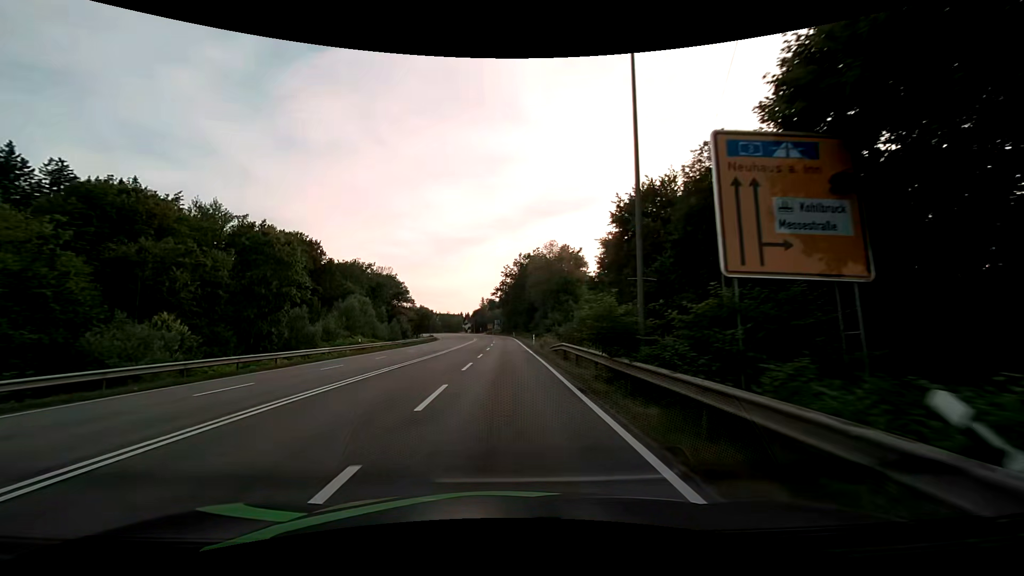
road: secondary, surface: asphalt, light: Day
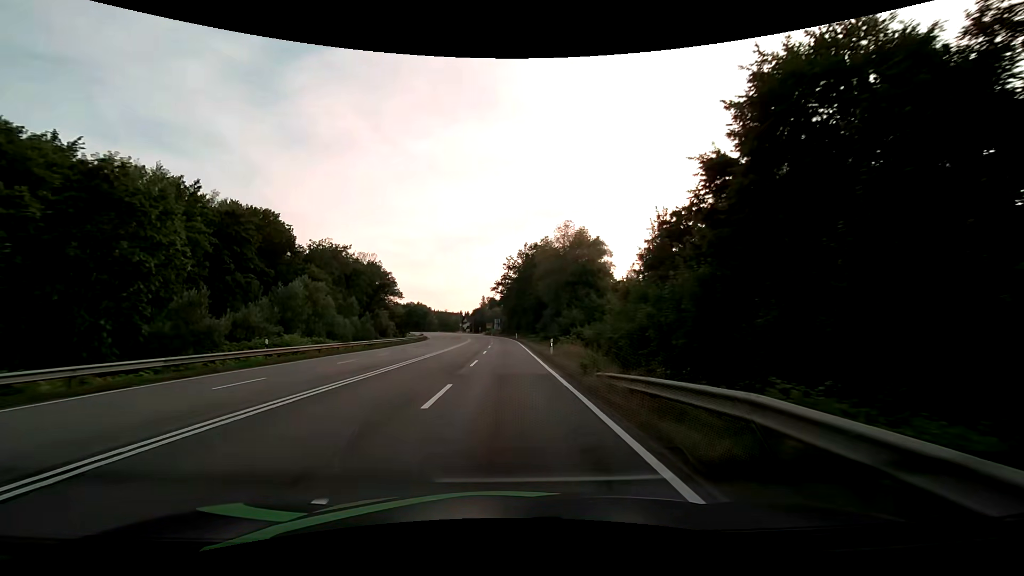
(-0.1, +17.5) m; 0°
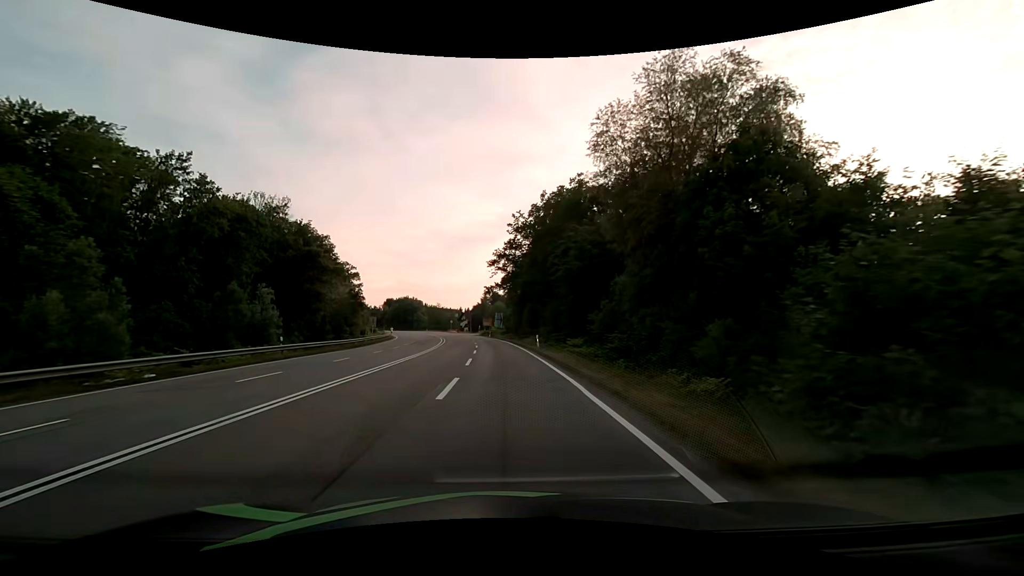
(-0.2, +43.9) m; 0°
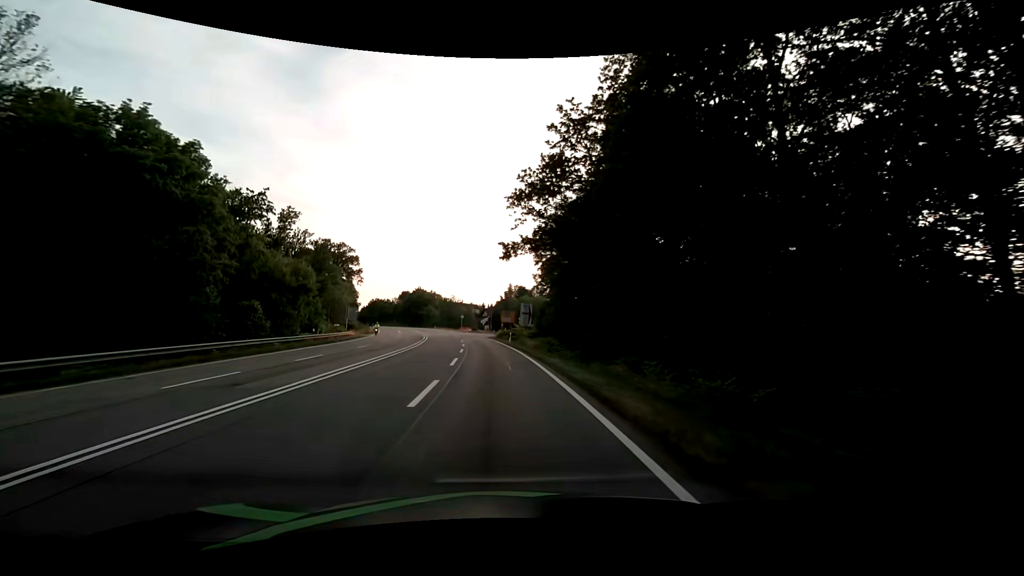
(-0.7, +36.5) m; -3°
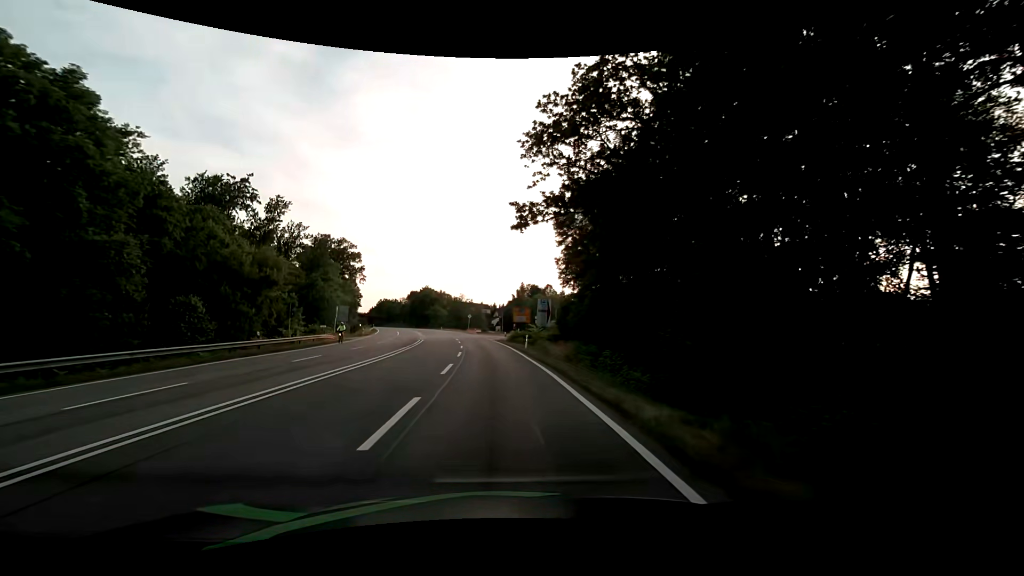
(-0.1, +11.8) m; -1°
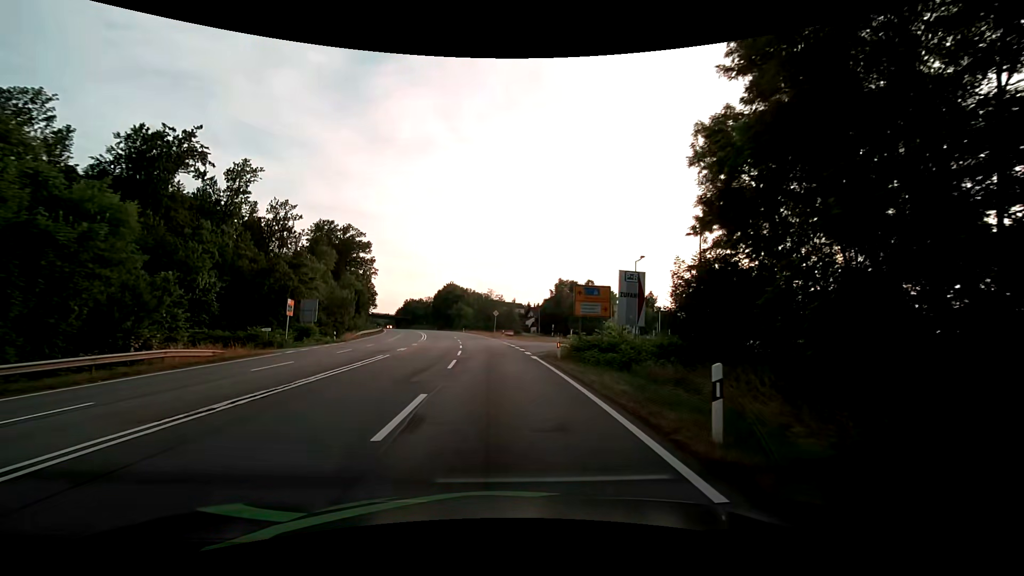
(-0.7, +26.8) m; -4°
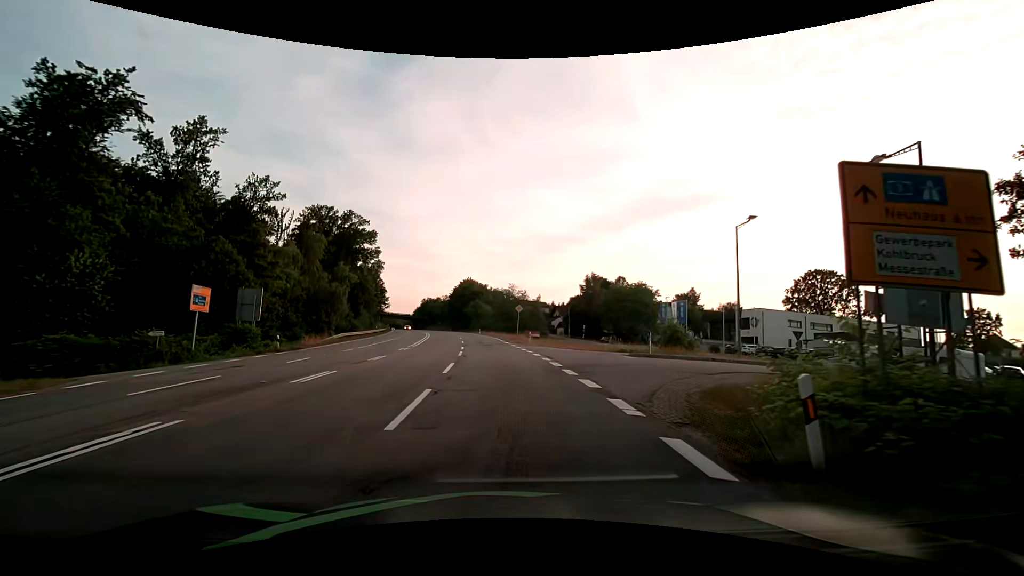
(-0.3, +17.6) m; -3°
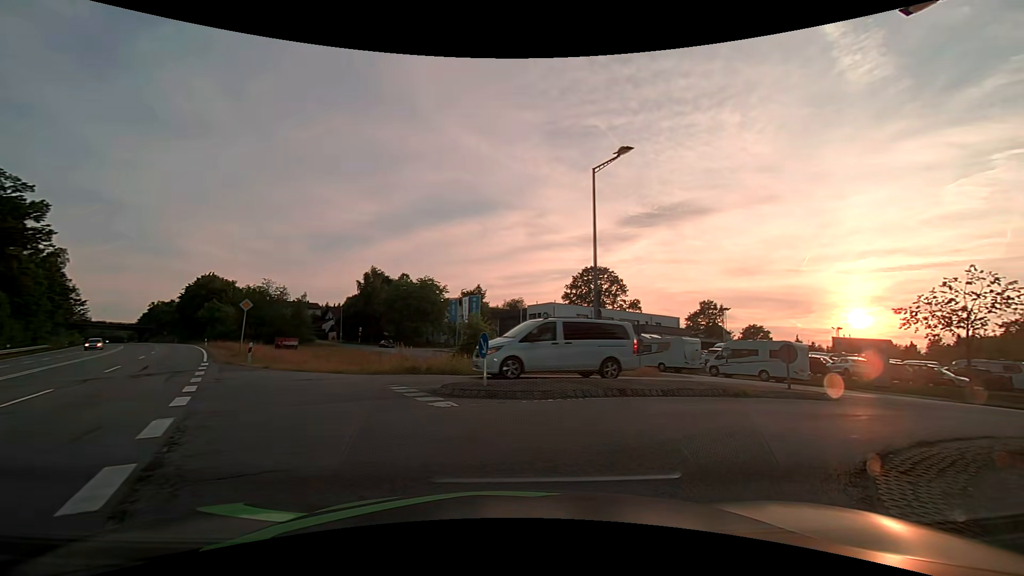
(+2.1, +14.6) m; +26°
